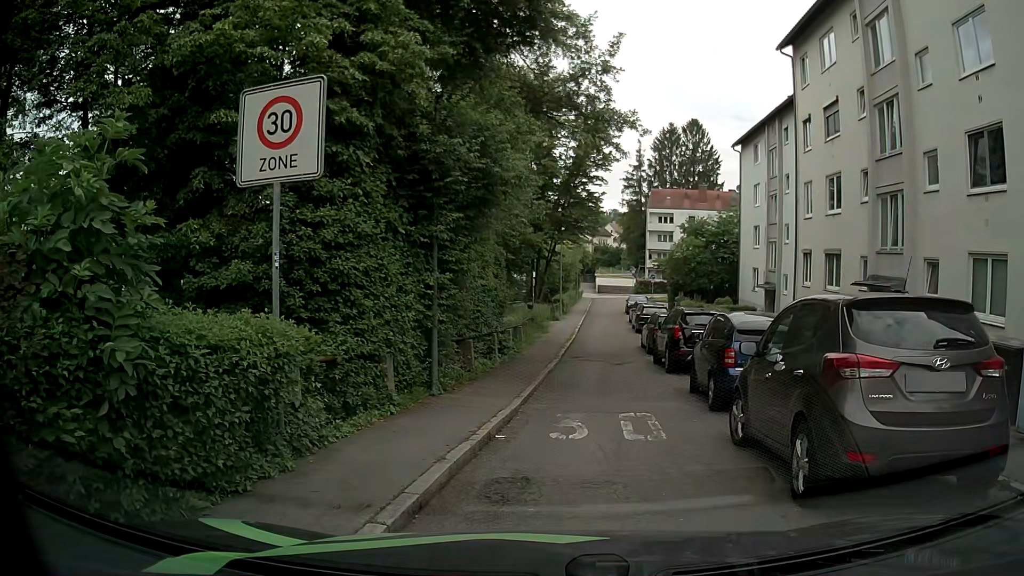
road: residential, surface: asphalt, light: Day
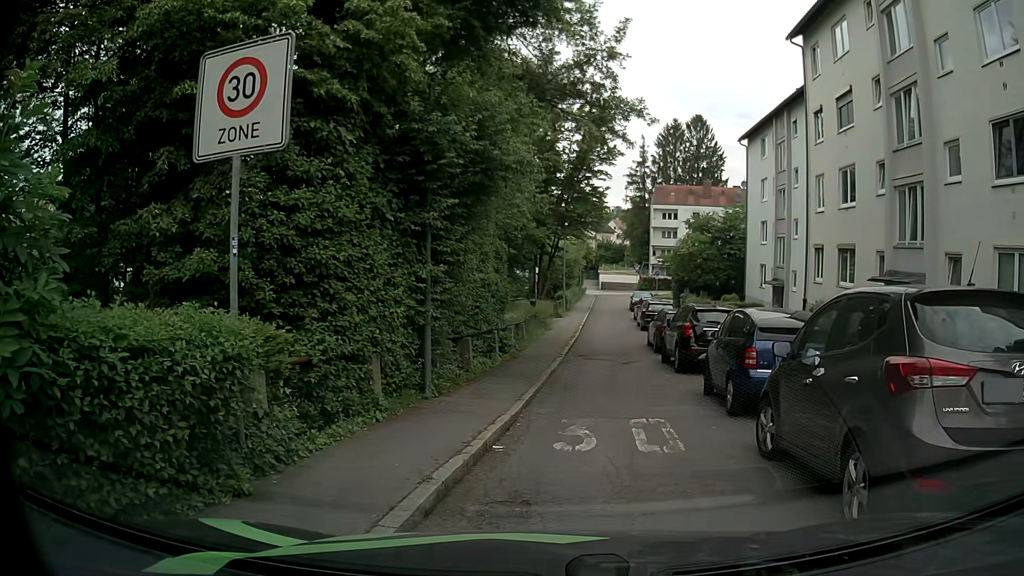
(0.0, +0.9) m; +1°
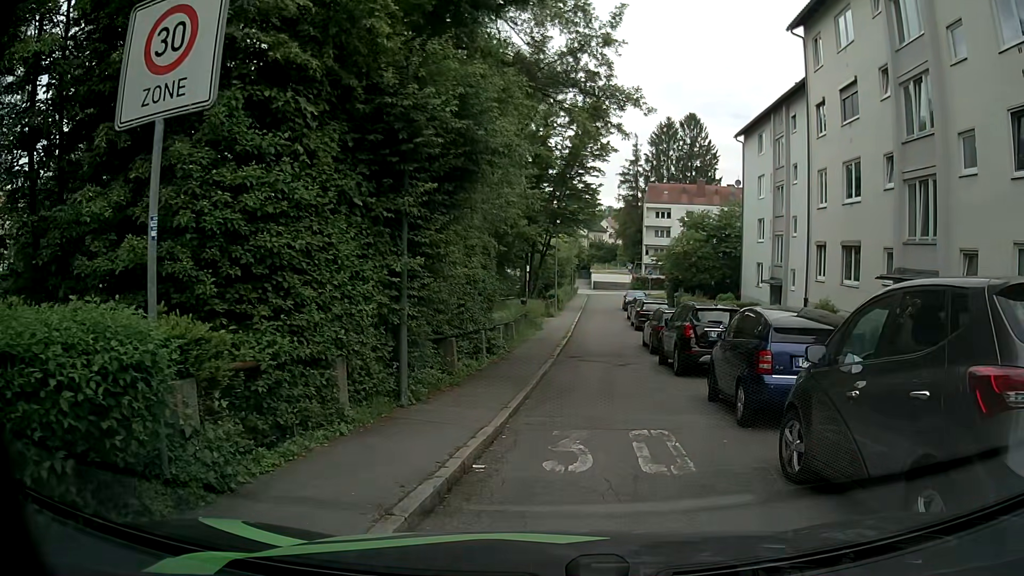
(0.0, +1.0) m; +2°
